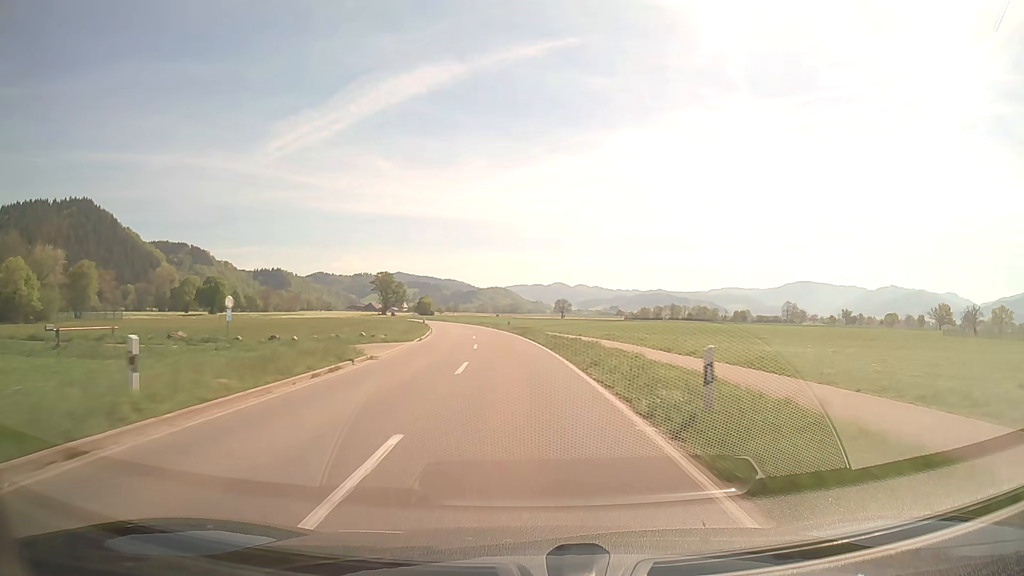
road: secondary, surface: asphalt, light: Day
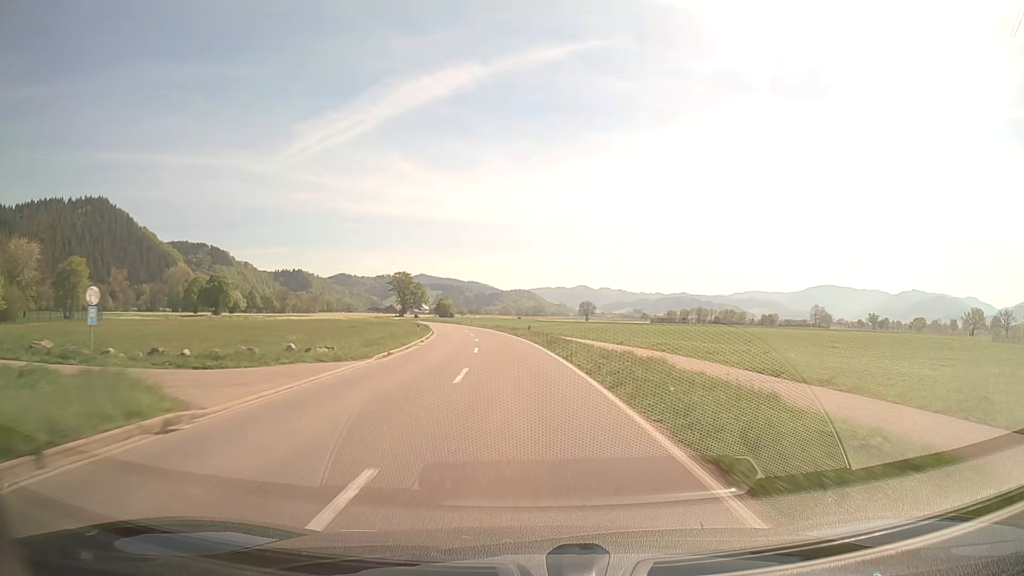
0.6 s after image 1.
(-0.2, +13.8) m; -2°
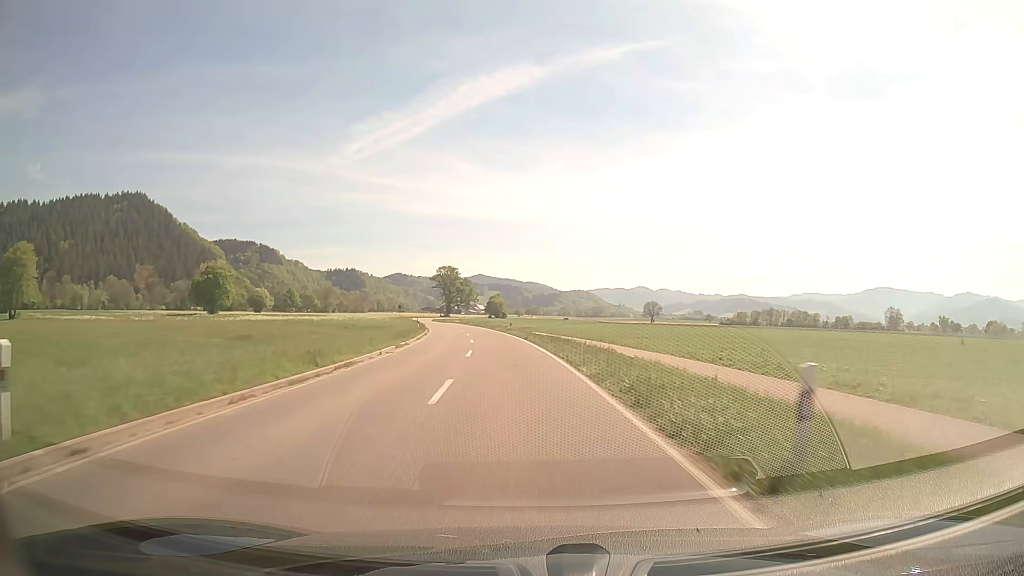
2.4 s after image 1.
(-1.8, +39.6) m; -5°
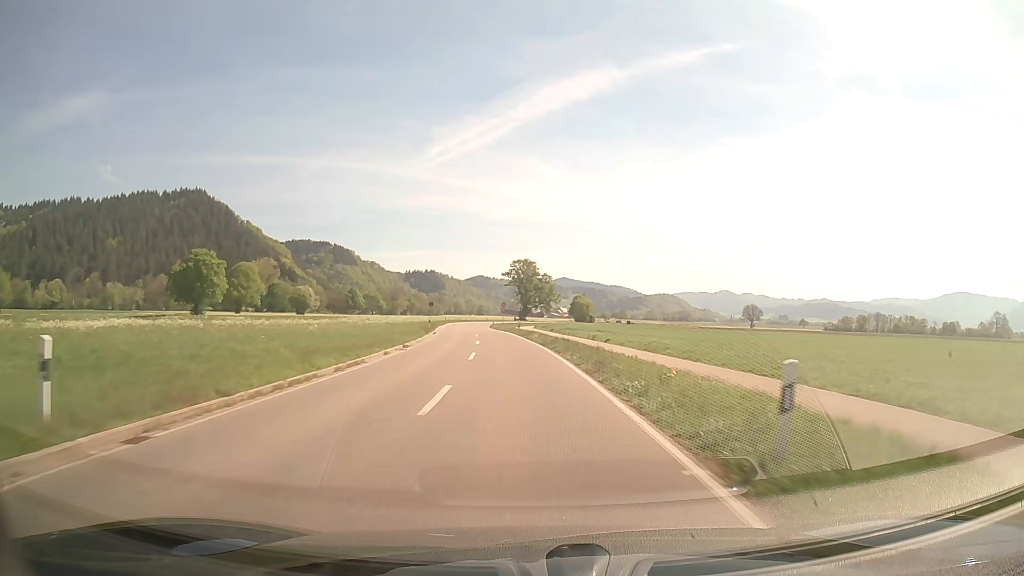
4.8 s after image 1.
(-3.2, +49.1) m; -7°
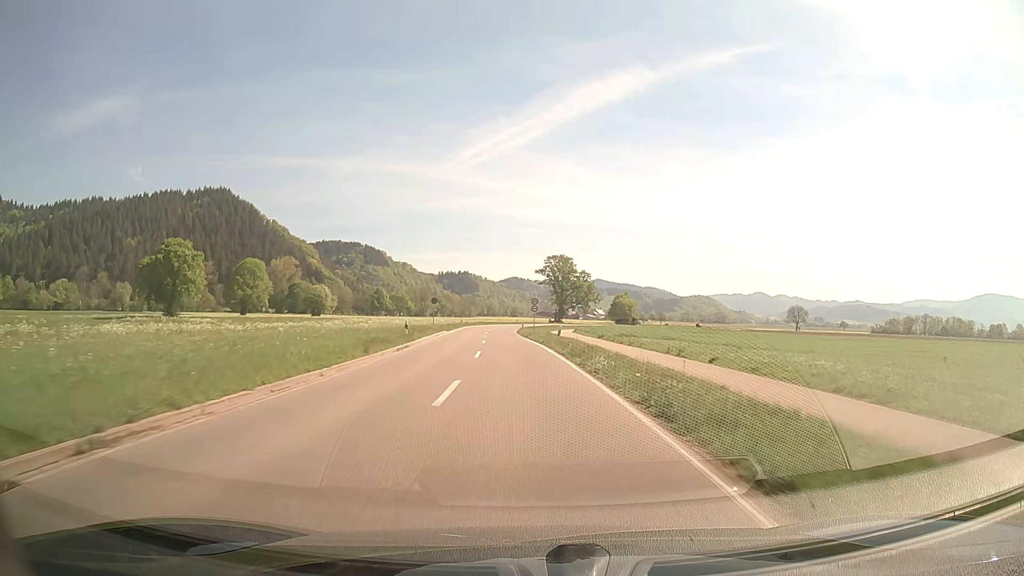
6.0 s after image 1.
(-0.6, +23.2) m; -3°
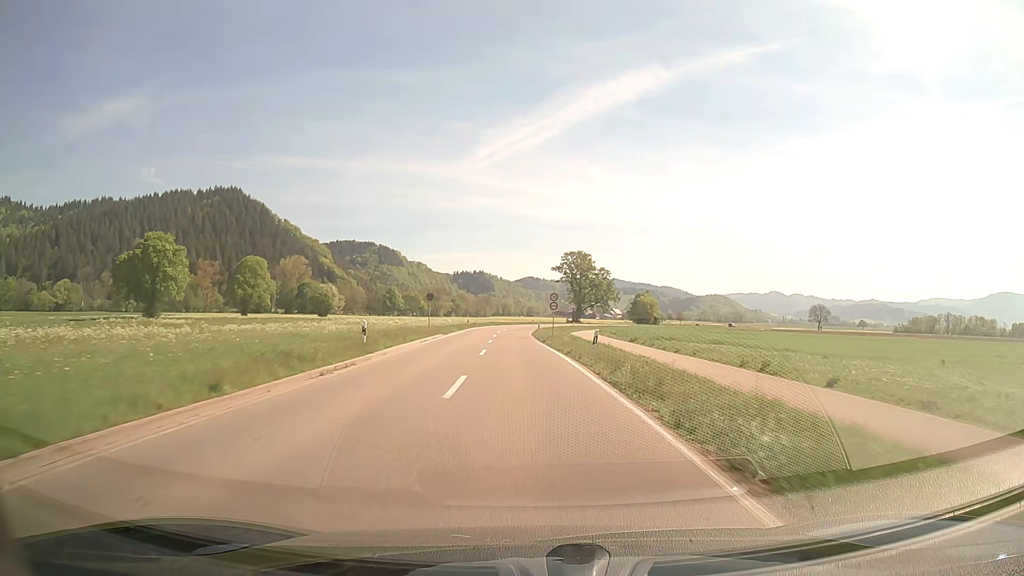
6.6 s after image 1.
(-0.1, +11.3) m; -1°
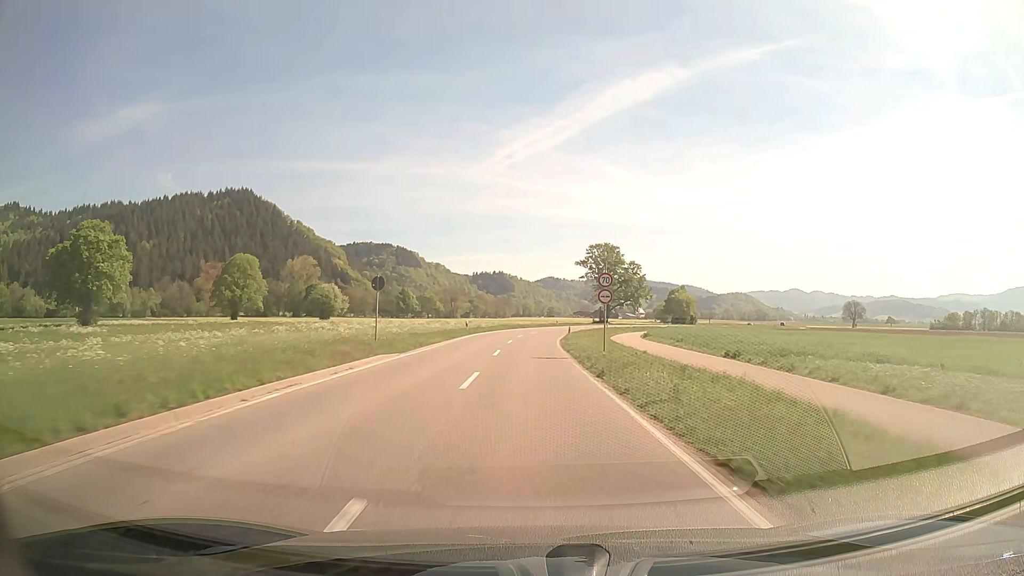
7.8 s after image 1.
(-0.4, +22.1) m; -2°
(0, +10) (0, +20) (0, +30) (0, +40) (+1, +50) (+1, +60) (+3, +70) (+4, +80) (+6, +90) (+9, +99) m
